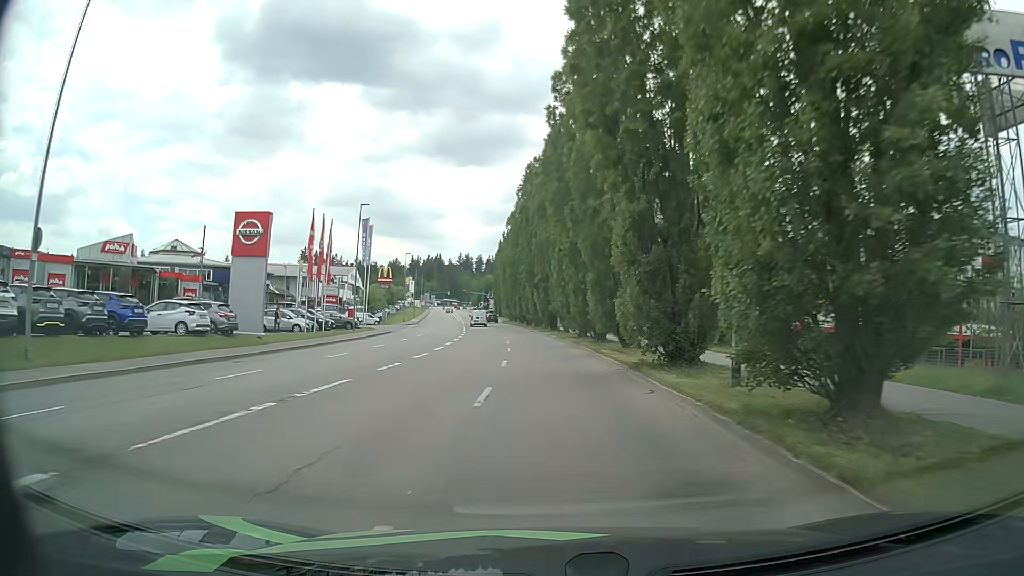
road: tertiary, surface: asphalt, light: Day
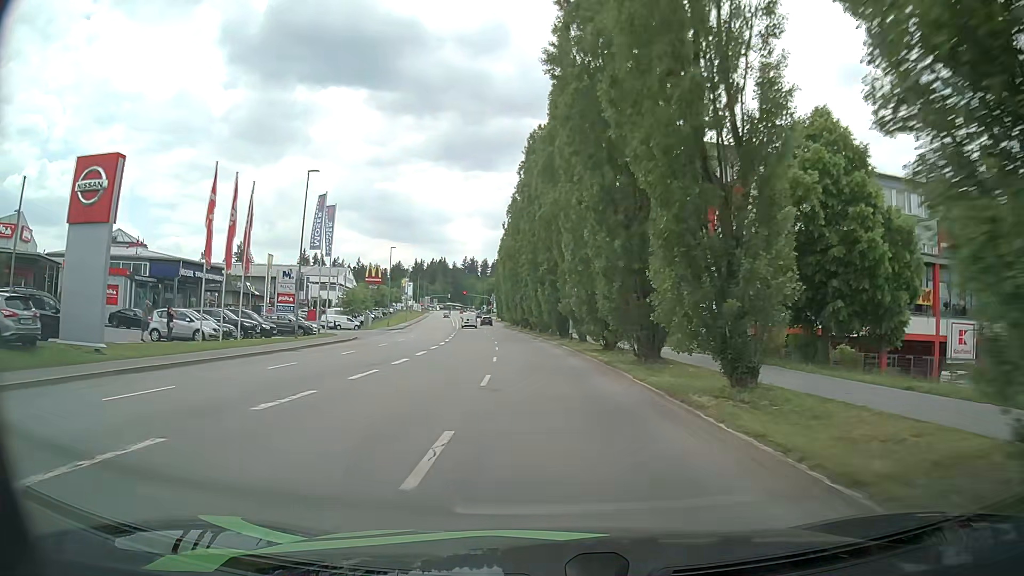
(-0.1, +14.2) m; -1°
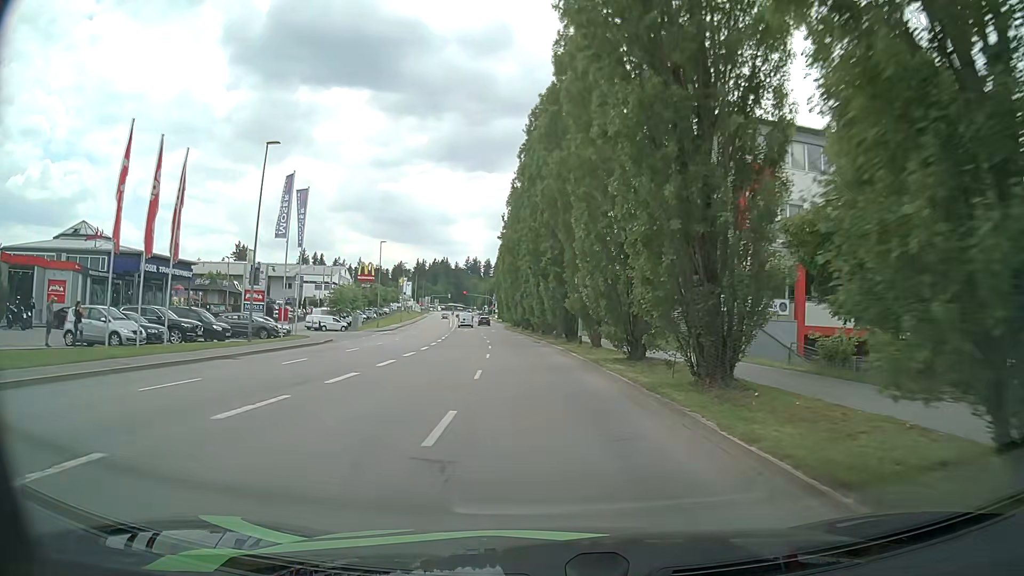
(-0.1, +7.2) m; -1°
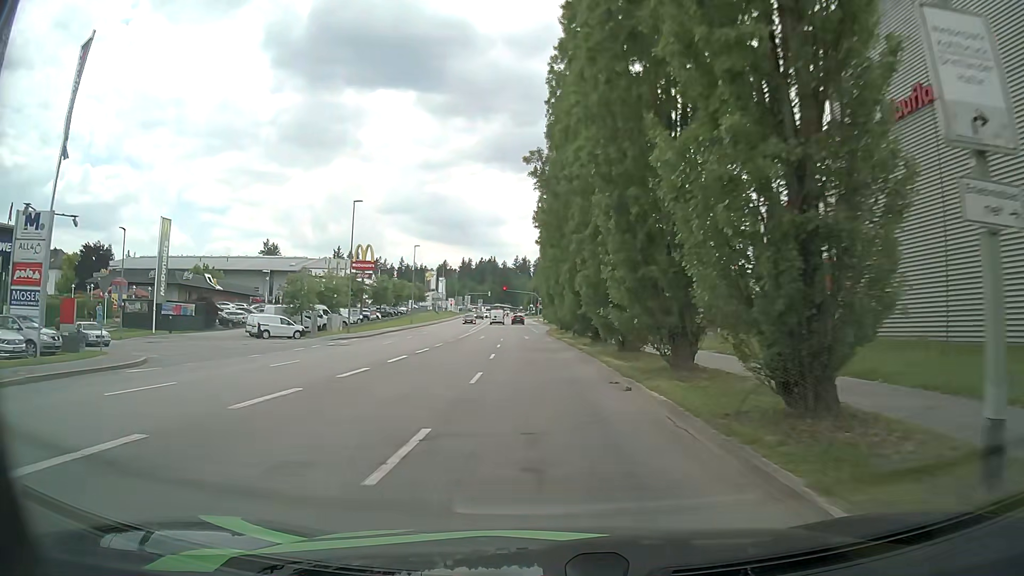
(-0.6, +29.2) m; -4°
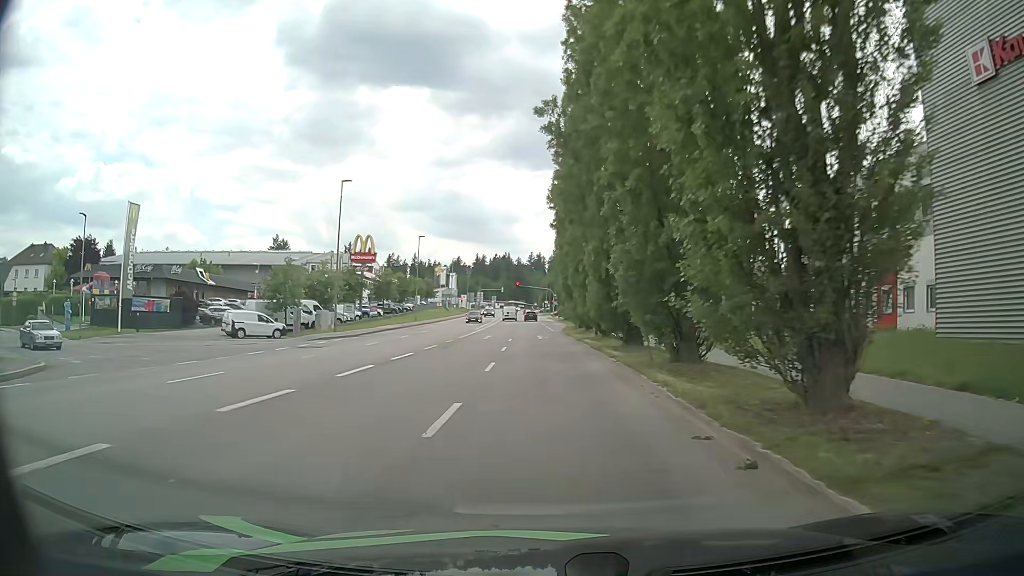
(-0.1, +7.0) m; -1°
